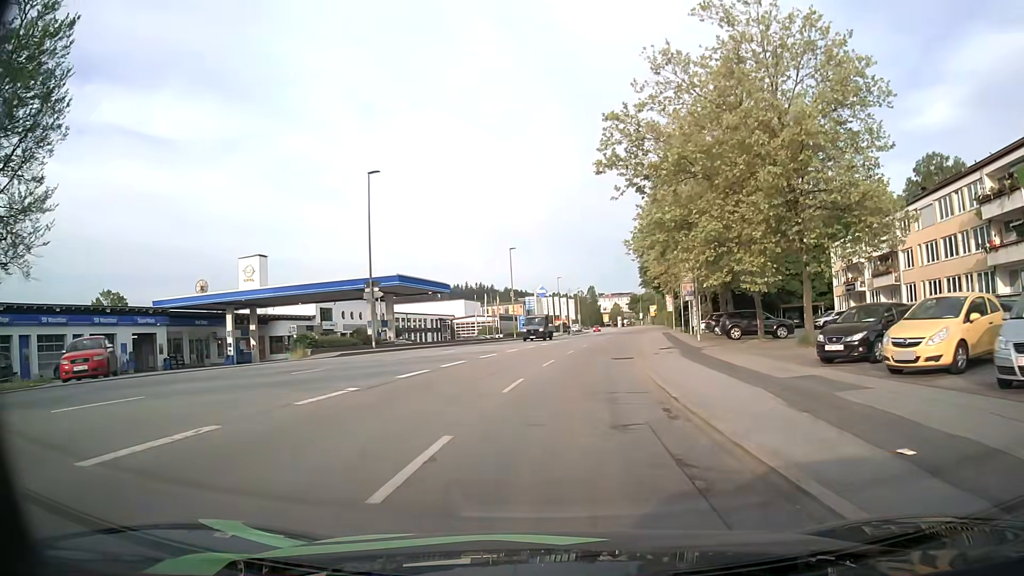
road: tertiary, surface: asphalt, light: Day
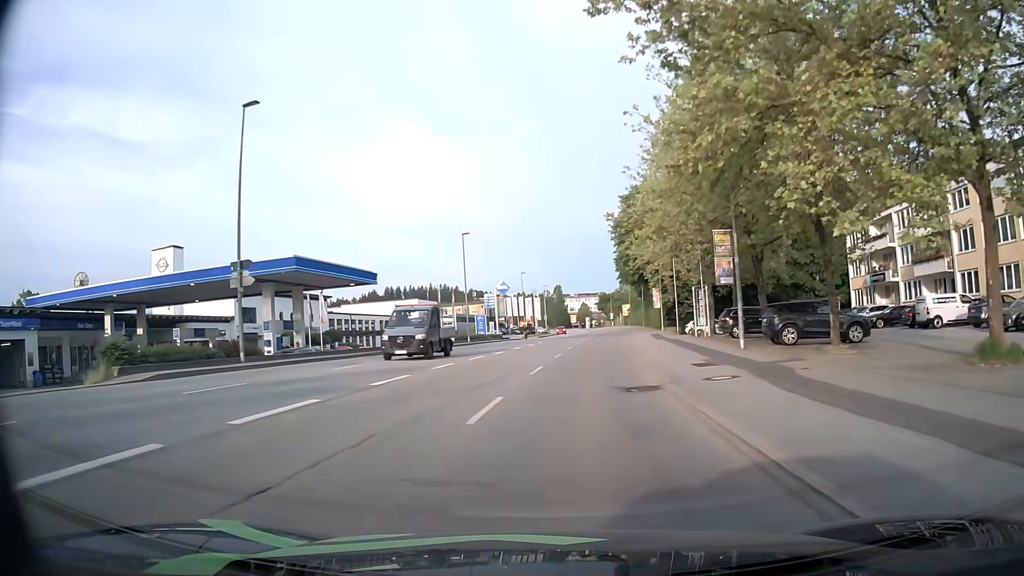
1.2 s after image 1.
(+0.3, +13.5) m; +3°
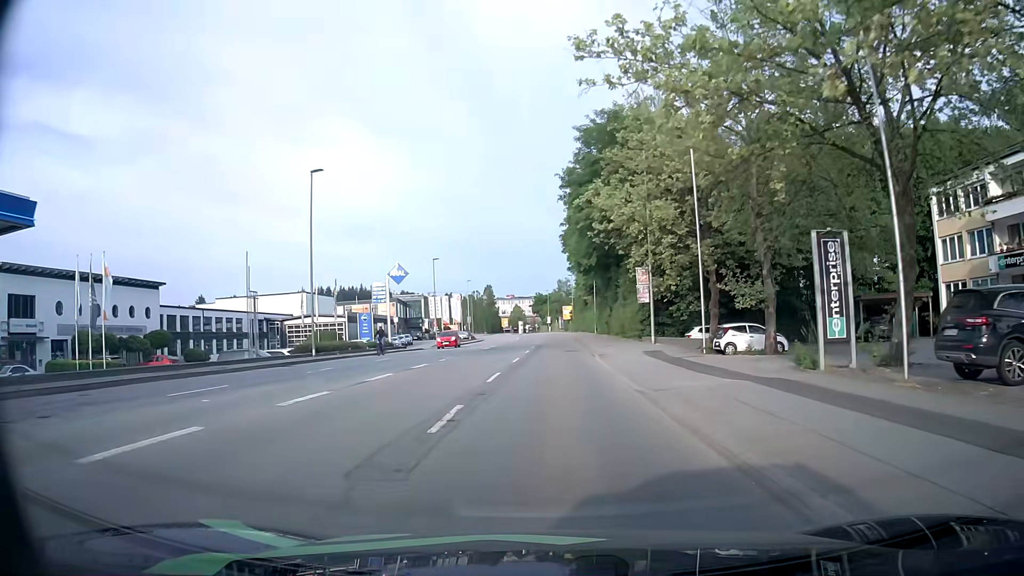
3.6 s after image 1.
(+1.6, +27.2) m; +6°
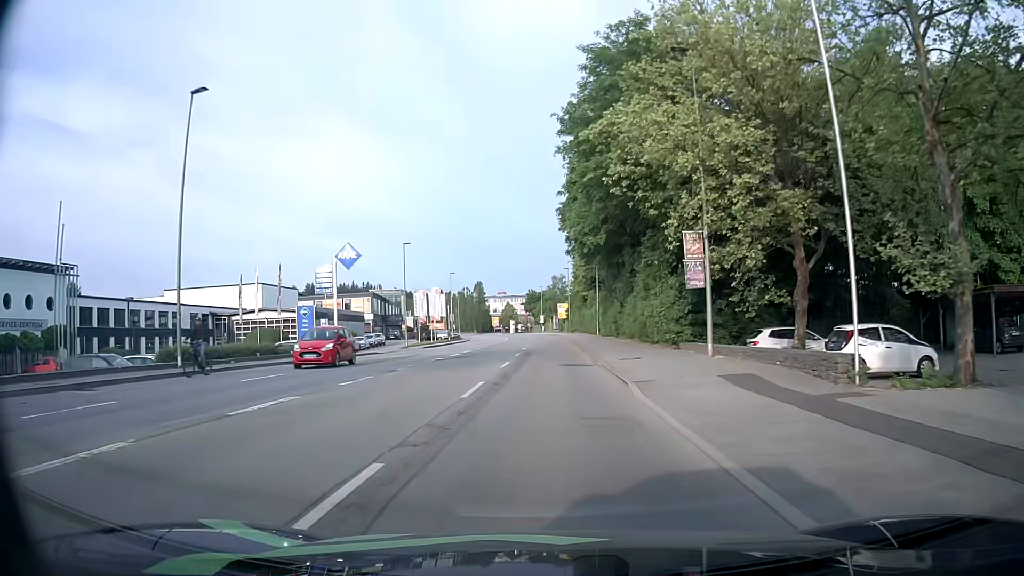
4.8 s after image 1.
(+0.1, +13.7) m; +1°
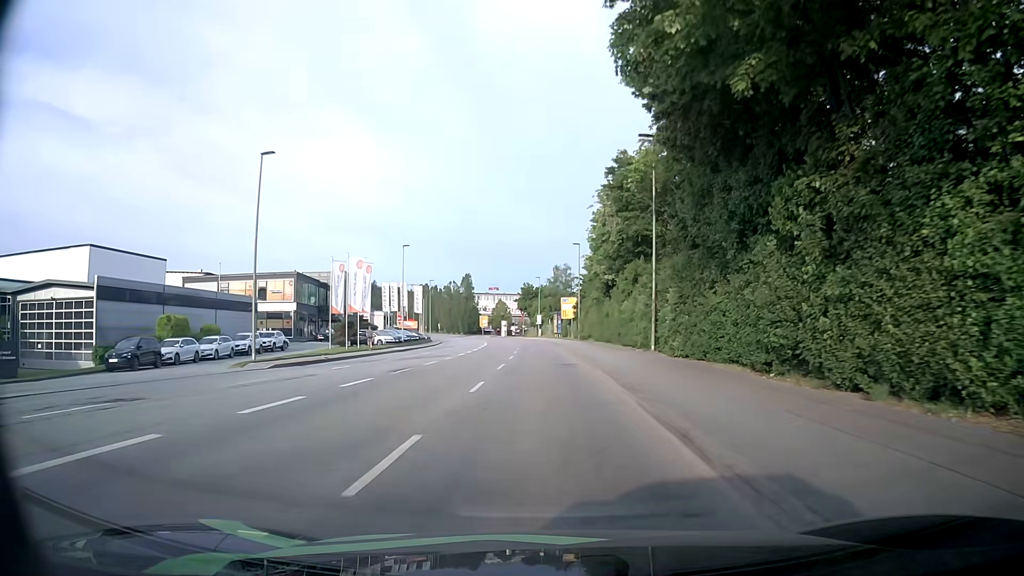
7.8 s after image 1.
(-0.3, +35.7) m; 0°
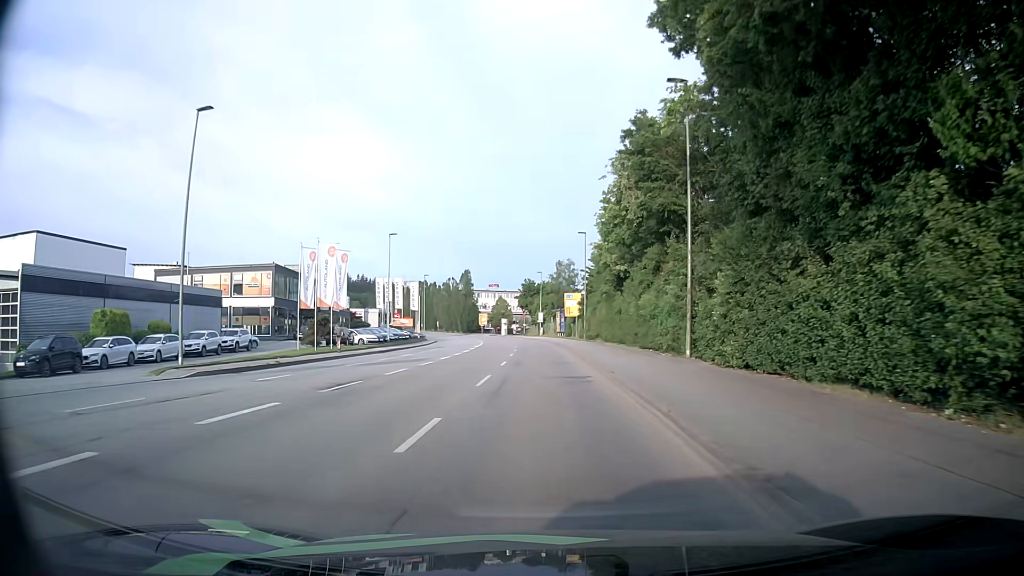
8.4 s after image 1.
(0.0, +7.3) m; 0°
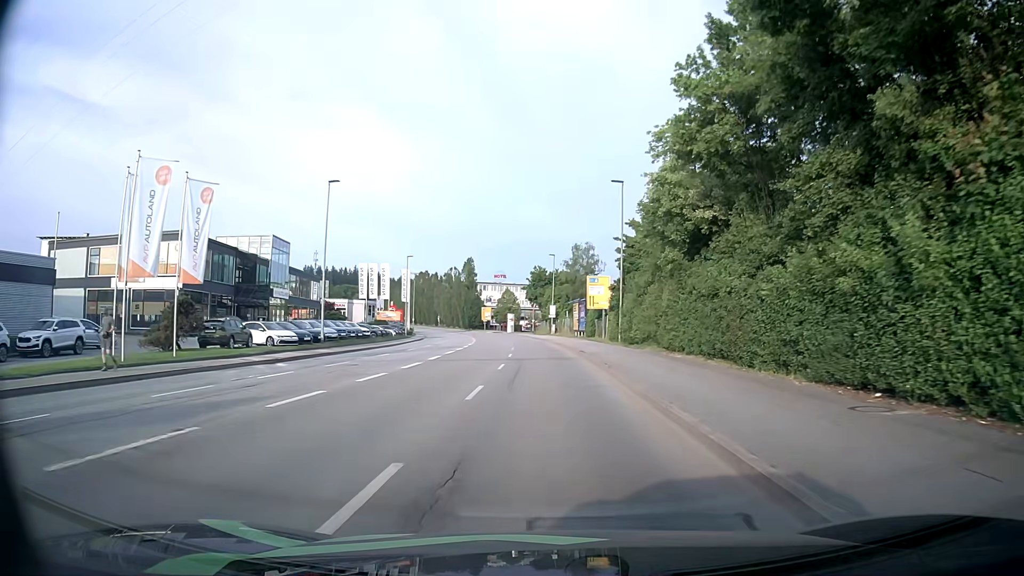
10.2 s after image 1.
(-0.4, +22.1) m; -1°
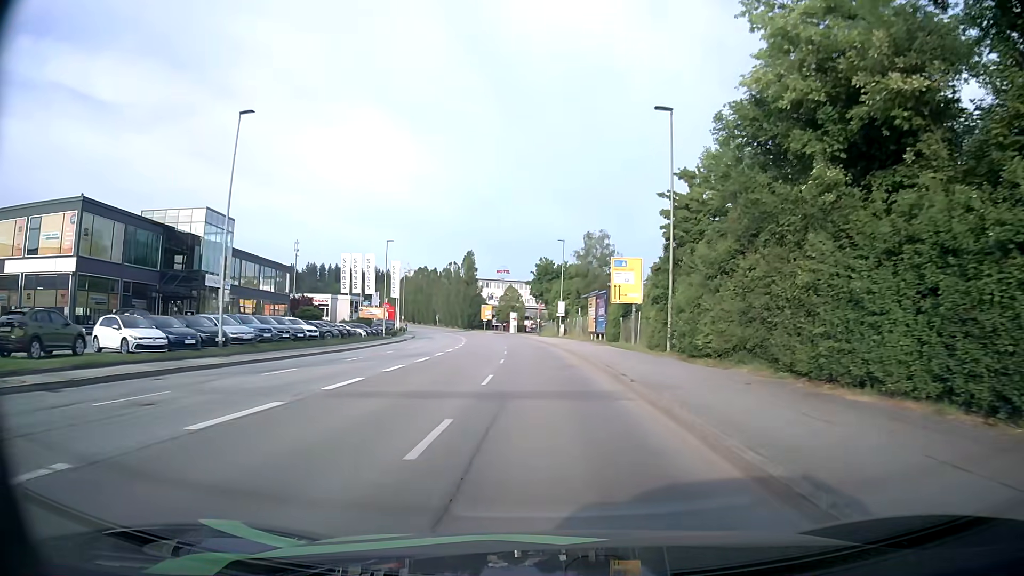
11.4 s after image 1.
(0.0, +14.8) m; -1°
(0, +10) (0, +20) (0, +30) (-1, +40) (-2, +50) (-2, +60) (-3, +70) (-5, +80) (-6, +90) (-8, +100) m
